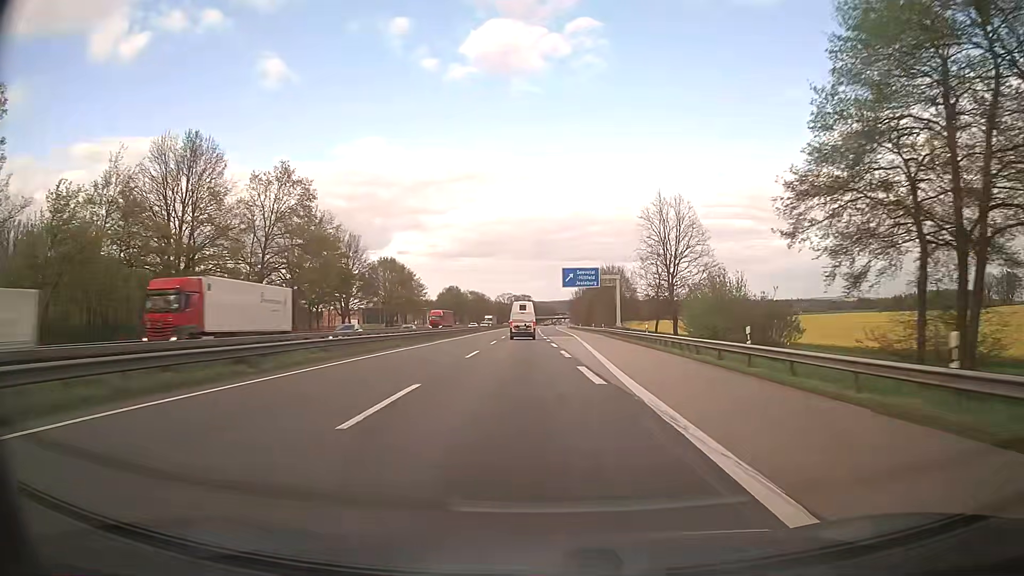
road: motorway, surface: asphalt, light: Day
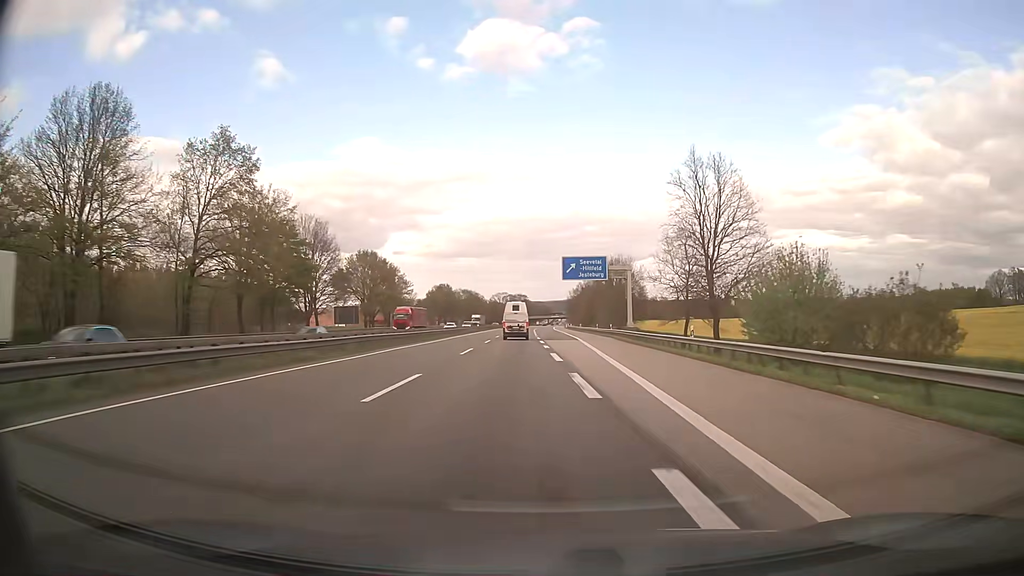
(+0.1, +14.8) m; +1°
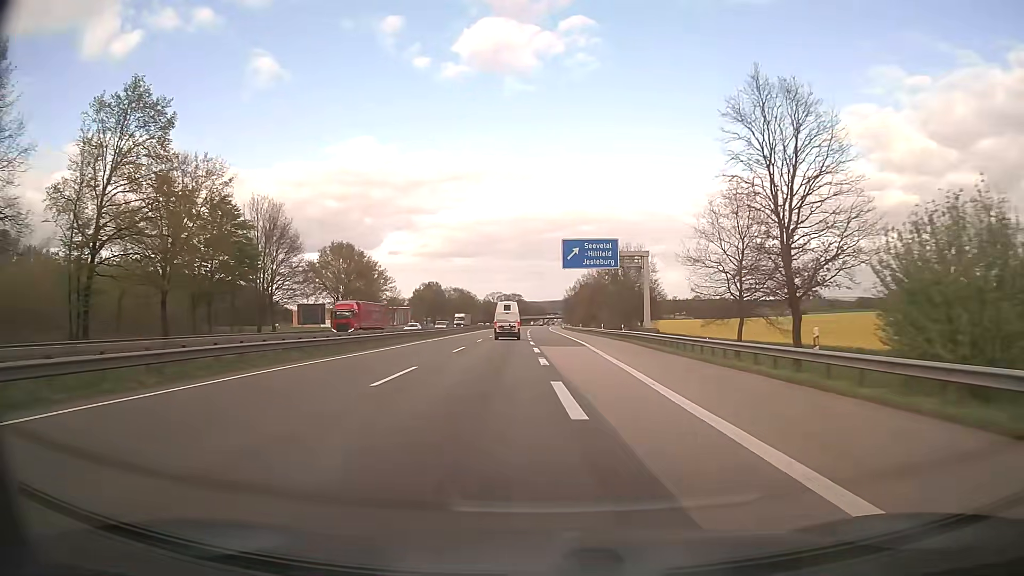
(0.0, +14.8) m; 0°
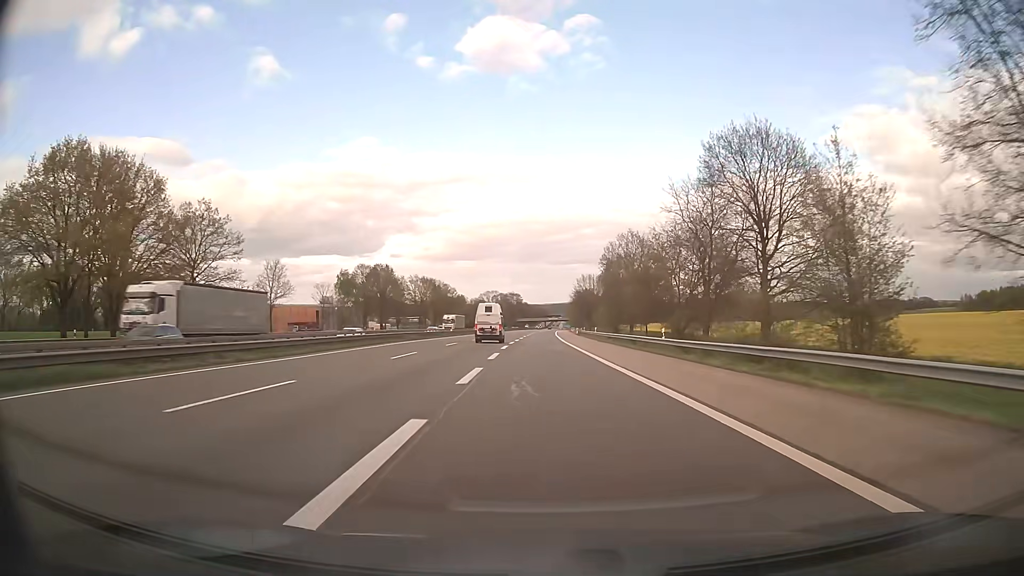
(+0.3, +76.4) m; 0°
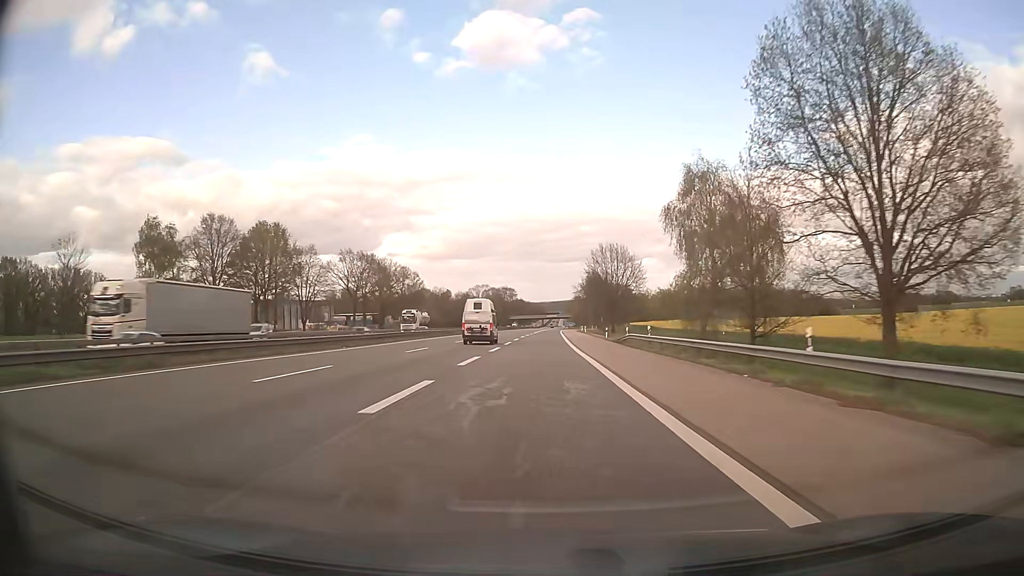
(+0.1, +65.6) m; 0°
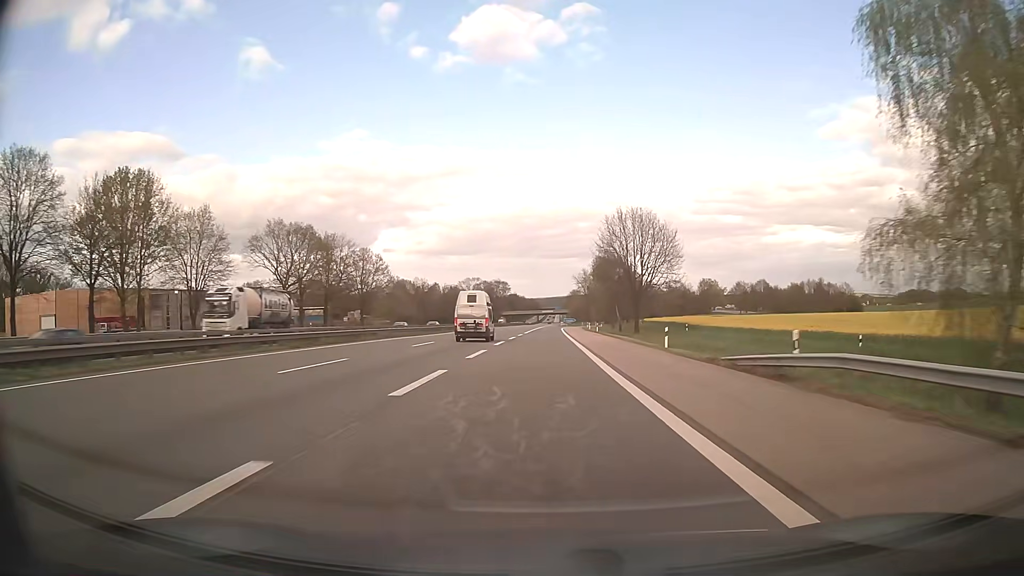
(-0.1, +34.0) m; 0°
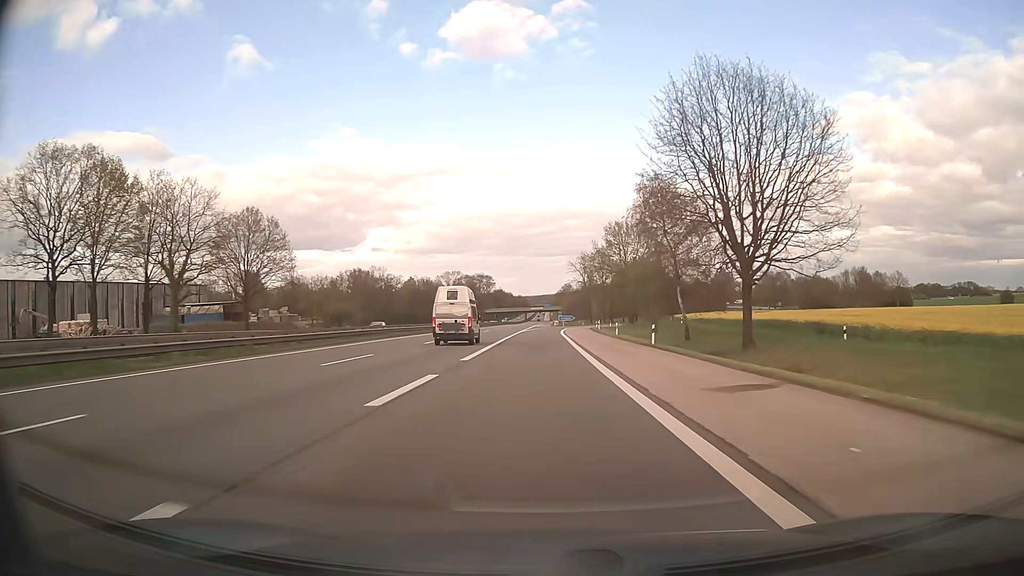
(+0.4, +49.1) m; +1°
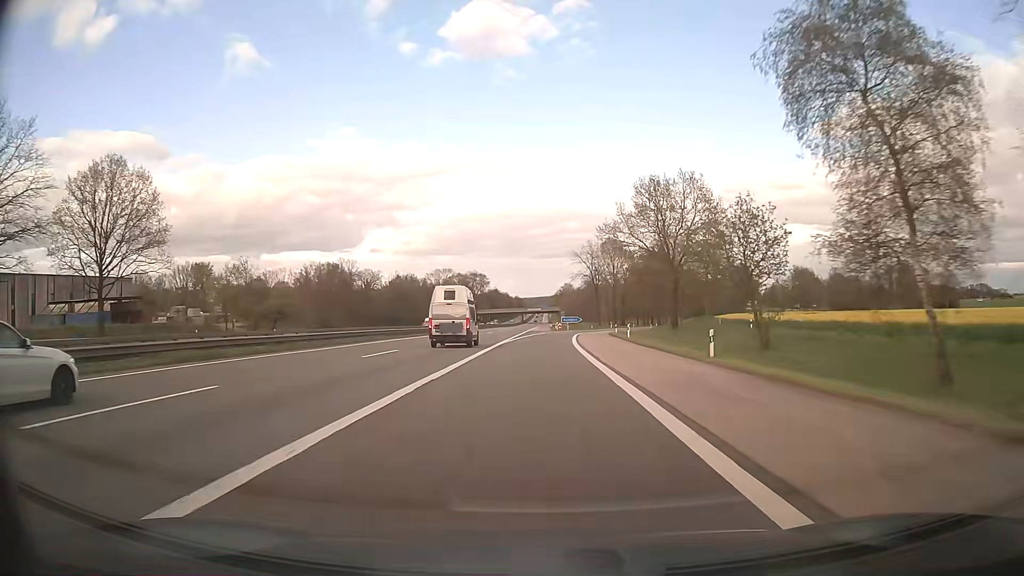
(0.0, +30.7) m; 0°
(0, +10) (0, +20) (0, +30) (0, +40) (0, +50) (+1, +60) (+2, +70) (+3, +80) (+5, +90) (+7, +99) m
